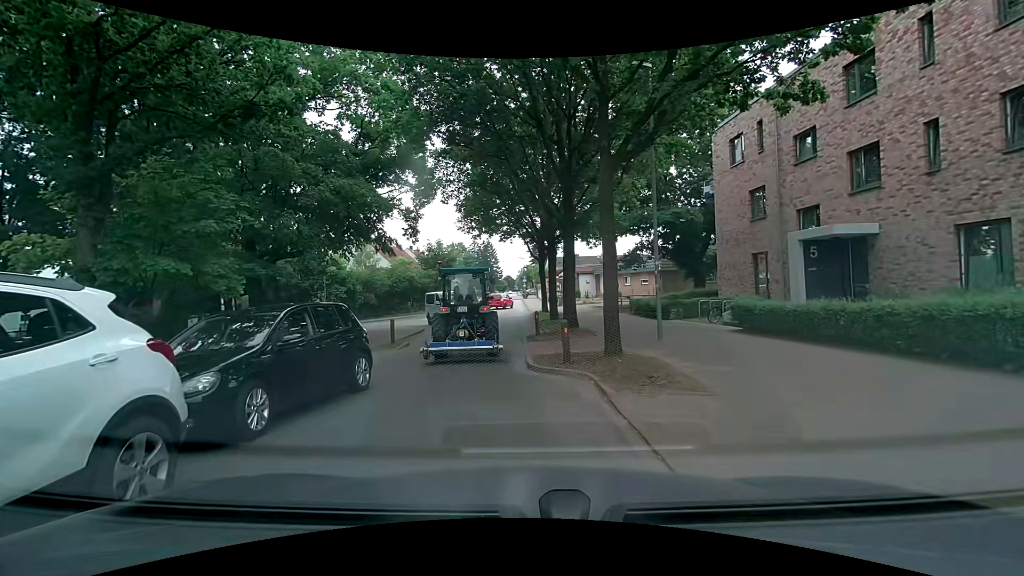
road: residential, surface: asphalt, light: Day
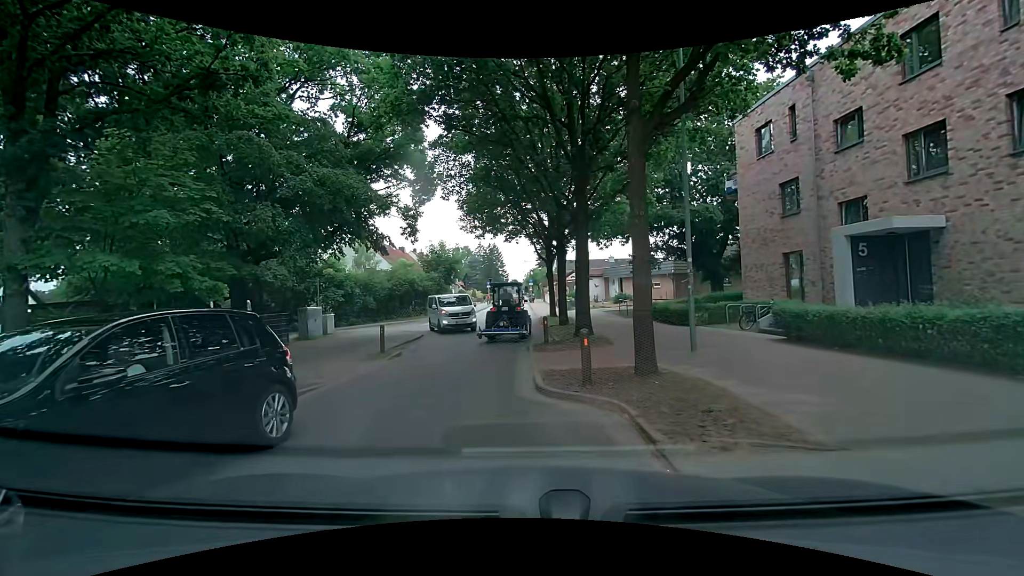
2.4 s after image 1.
(0.0, +2.1) m; 0°
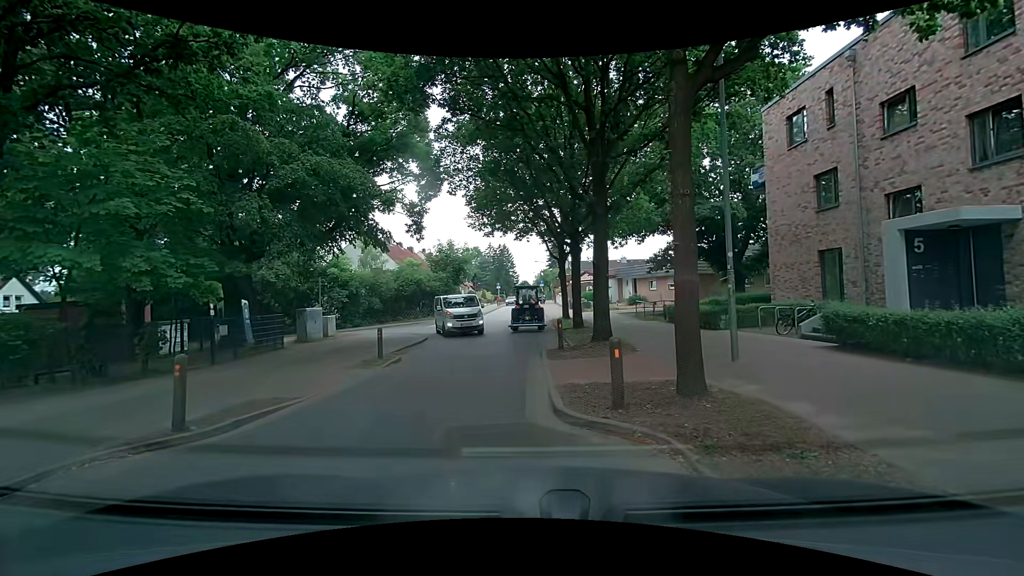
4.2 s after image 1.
(0.0, +1.6) m; 0°
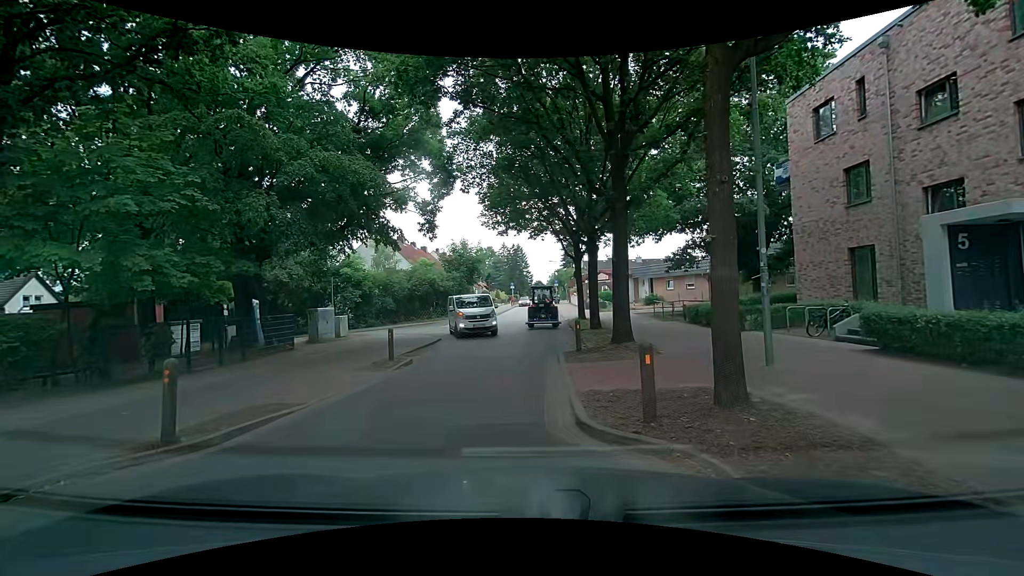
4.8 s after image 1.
(0.0, +0.6) m; 0°
